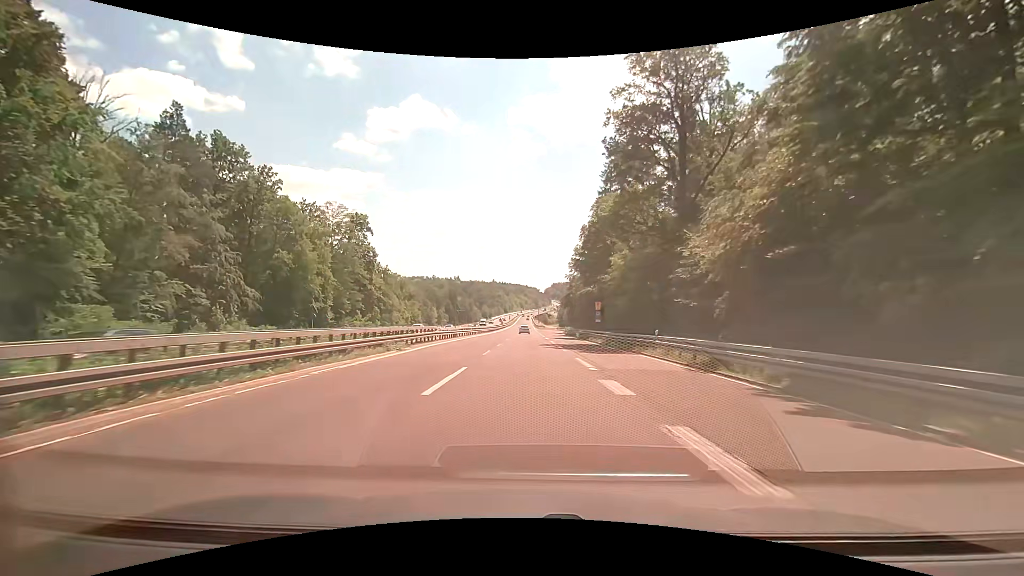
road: trunk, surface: asphalt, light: Day
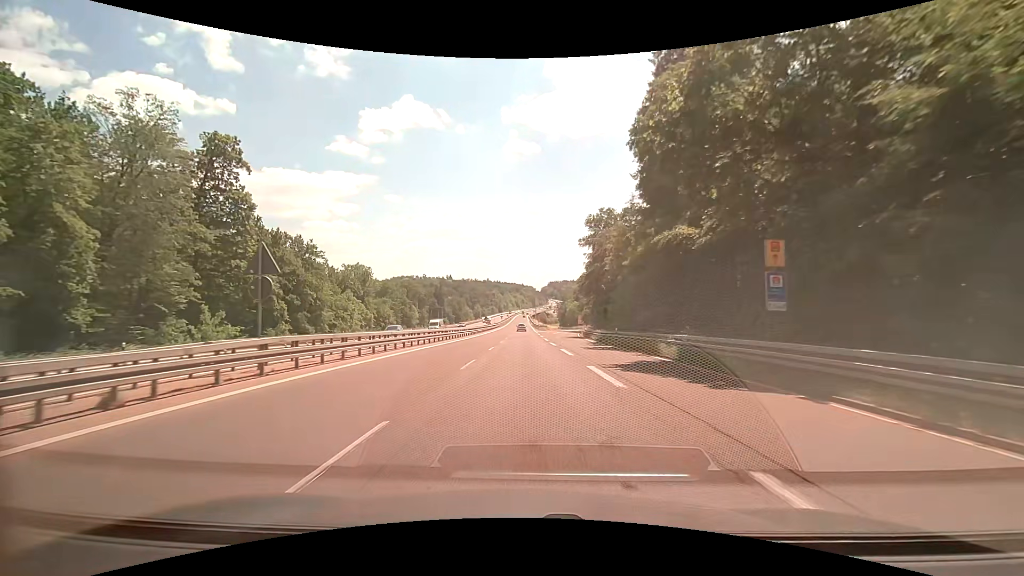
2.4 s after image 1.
(+0.7, +41.4) m; +1°
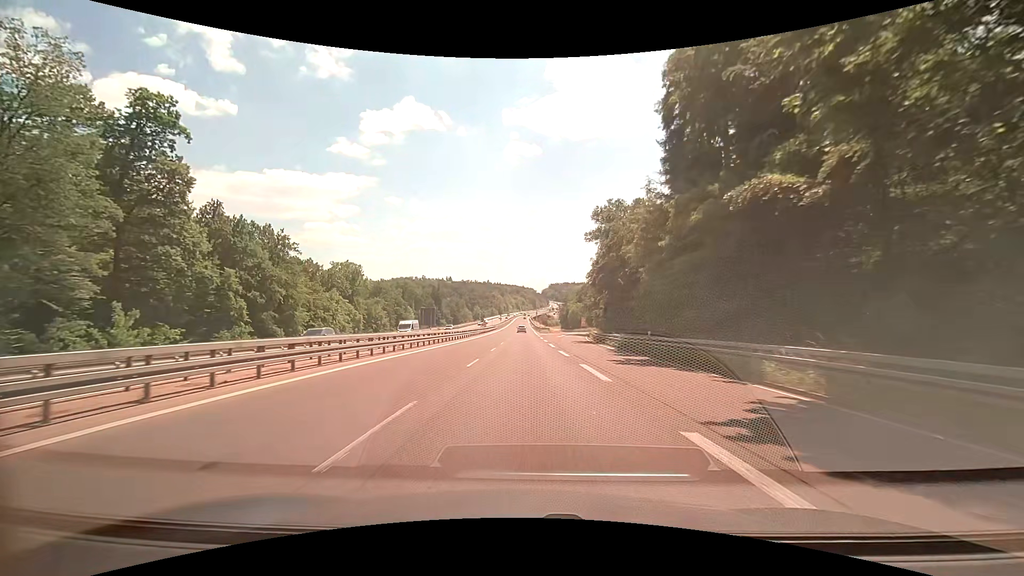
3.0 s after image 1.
(0.0, +10.2) m; 0°
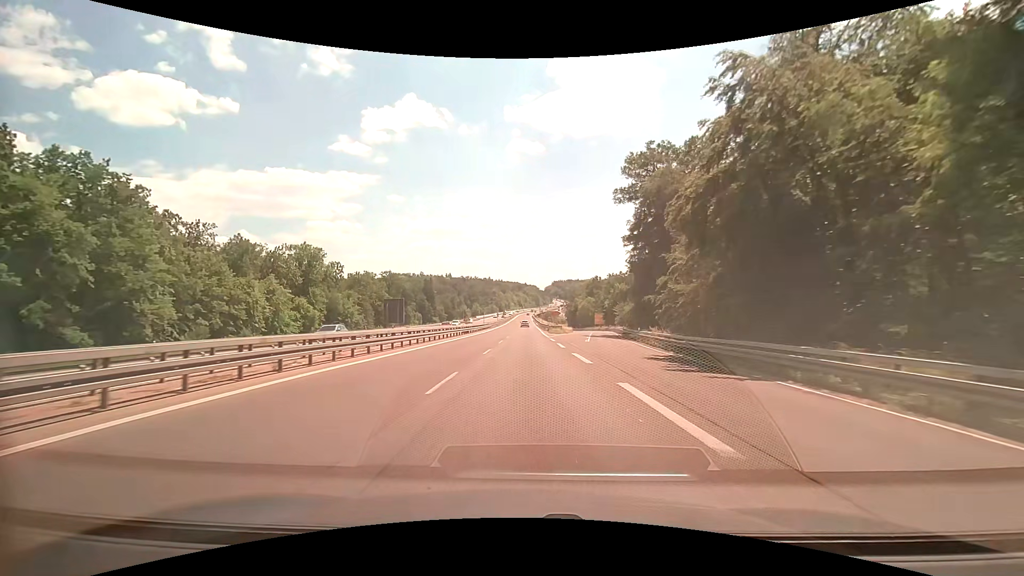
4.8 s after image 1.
(-0.2, +31.3) m; 0°
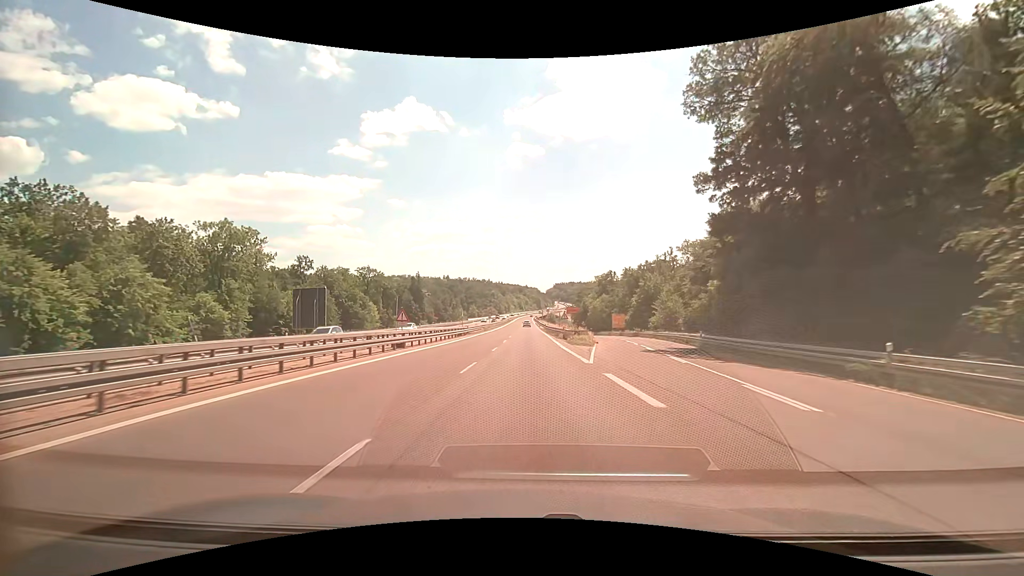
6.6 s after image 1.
(0.0, +32.4) m; 0°
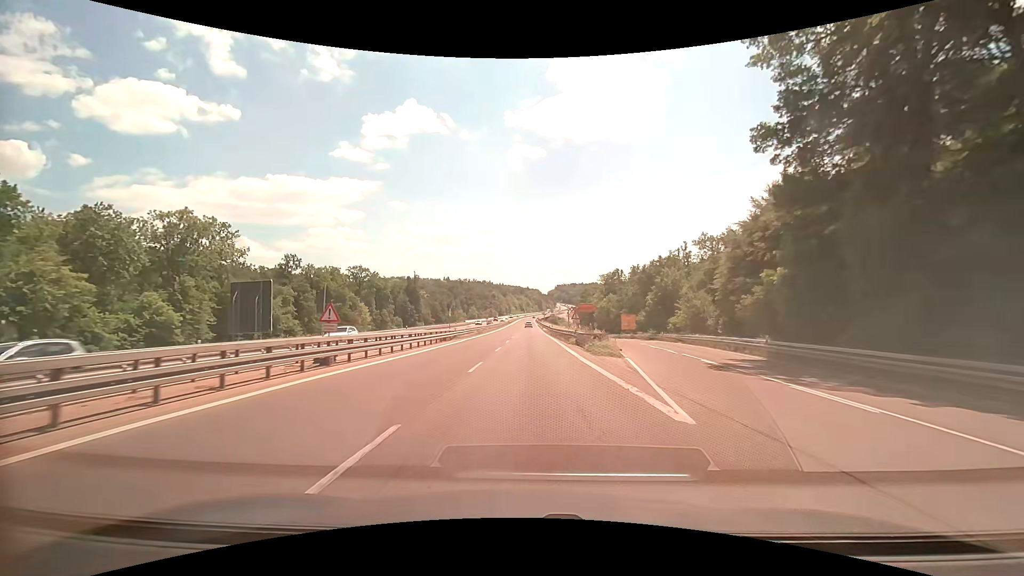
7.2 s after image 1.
(0.0, +11.0) m; 0°
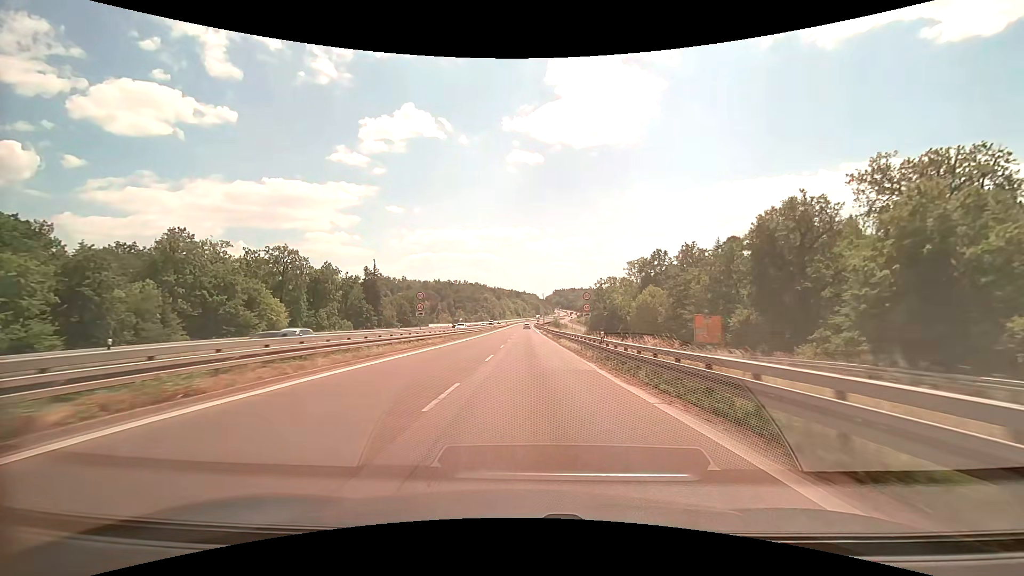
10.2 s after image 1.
(+0.3, +55.8) m; +1°
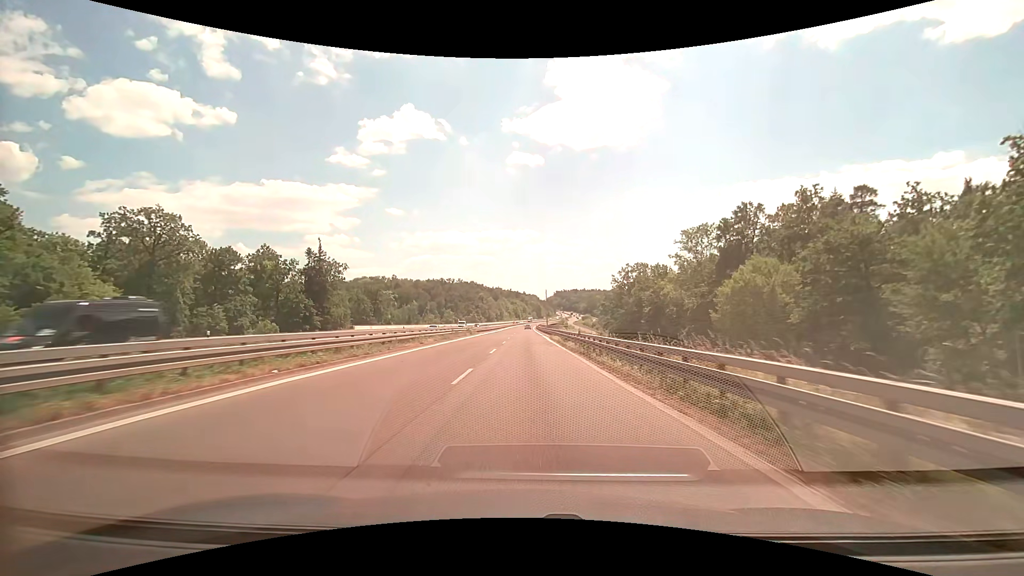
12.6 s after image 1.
(-0.1, +45.2) m; 0°
(0, +10) (0, +20) (0, +30) (0, +40) (0, +50) (0, +60) (0, +70) (0, +80) (0, +90) (0, +100) m
